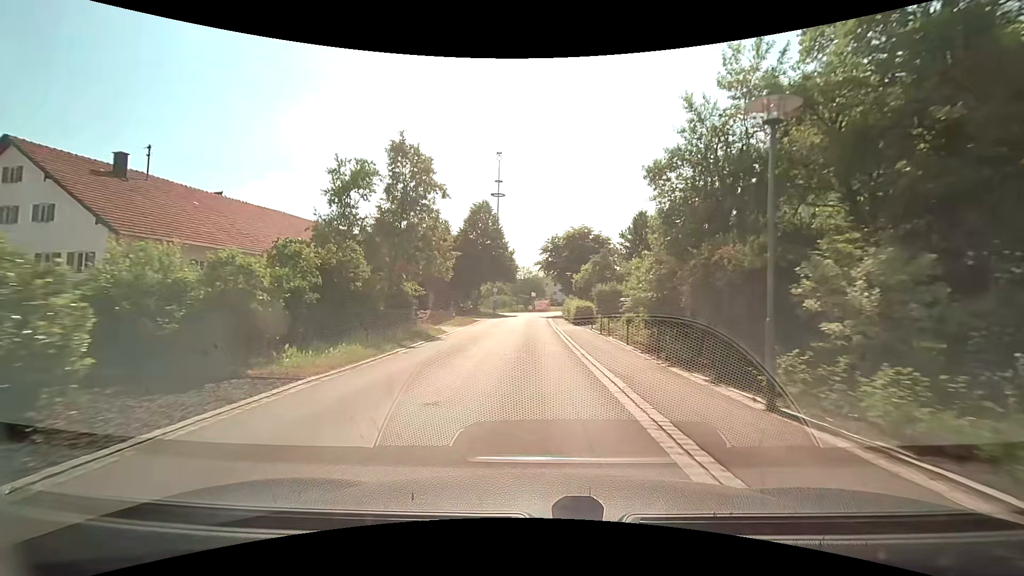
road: tertiary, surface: asphalt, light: Day
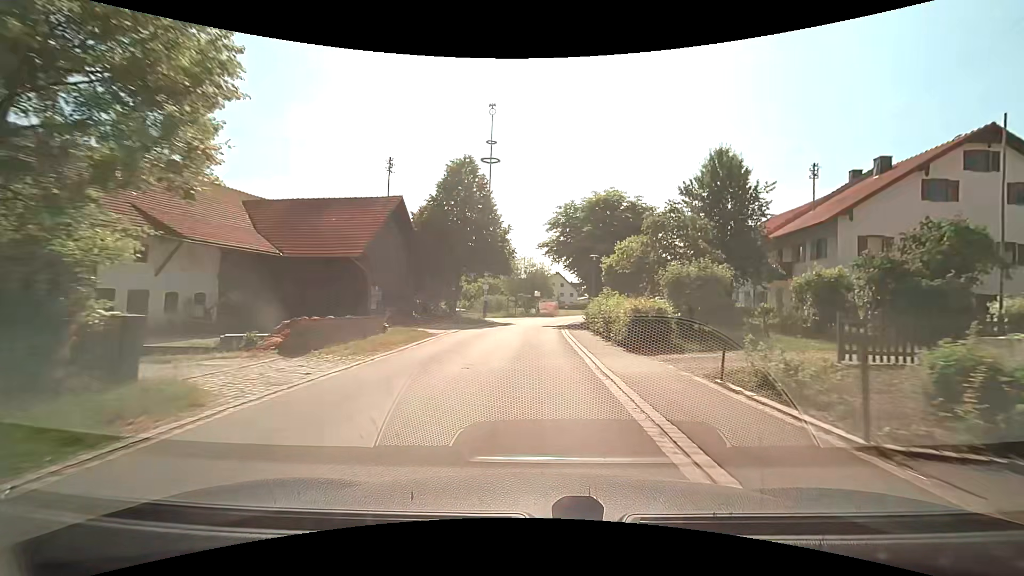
(-0.2, +18.9) m; -1°
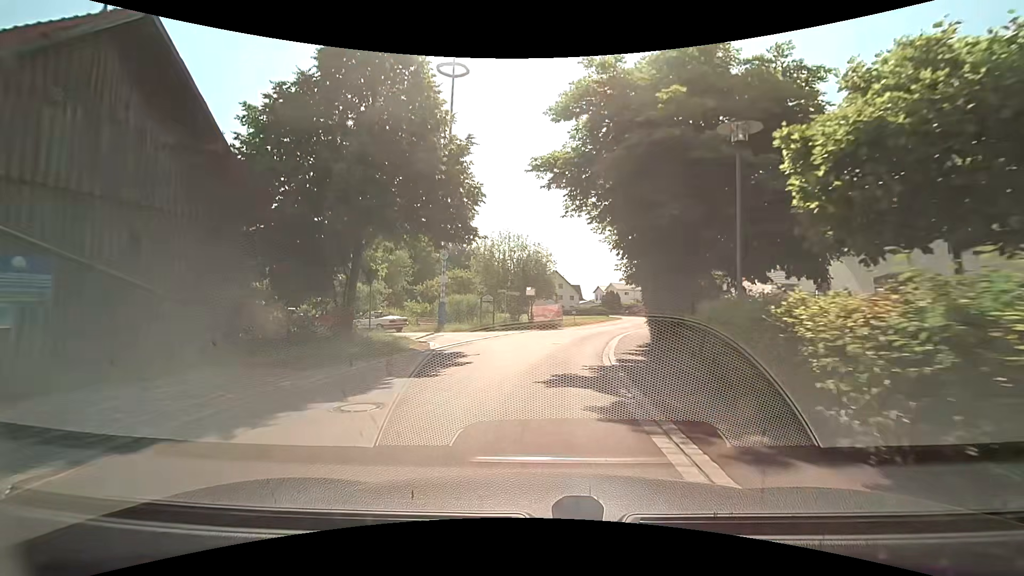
(+0.1, +22.3) m; 0°
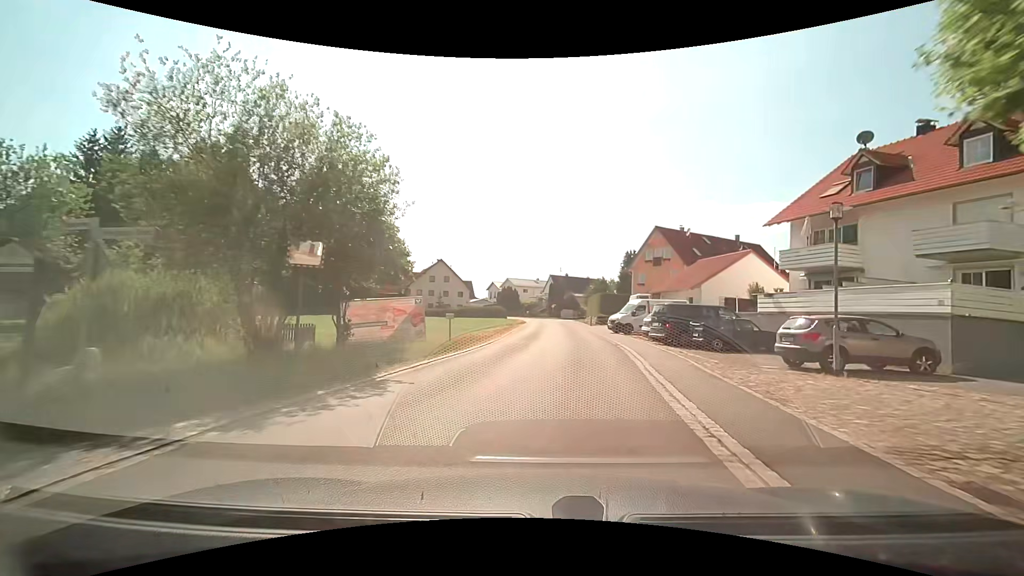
(+2.3, +25.5) m; +12°
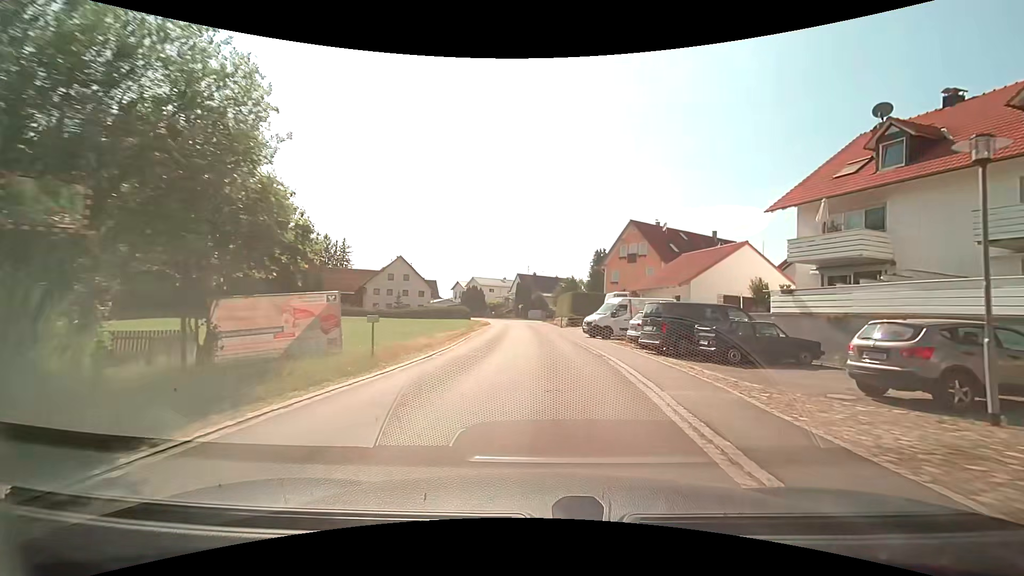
(+0.2, +5.6) m; +3°
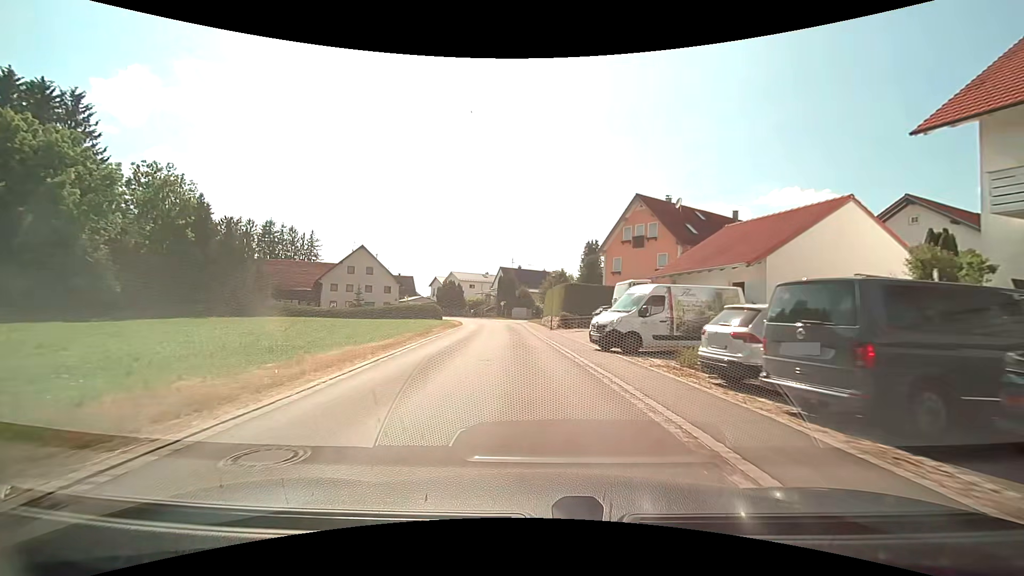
(+0.5, +12.0) m; +2°
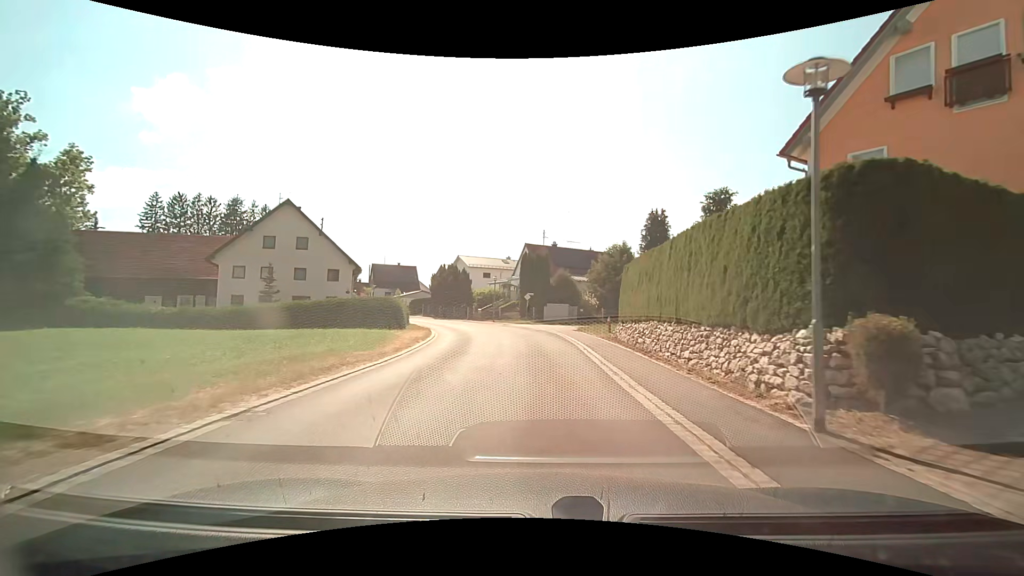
(-1.5, +31.4) m; -3°
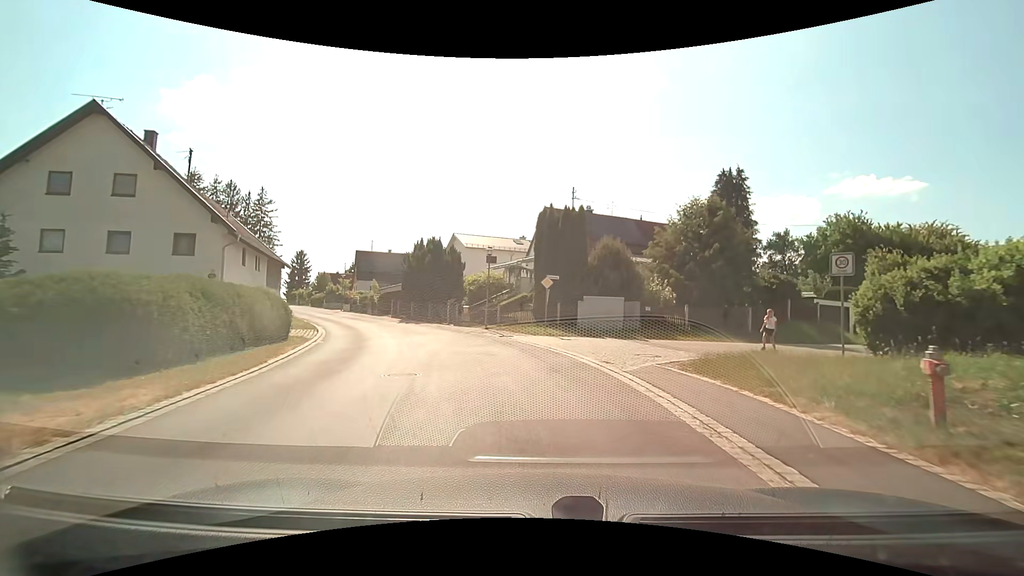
(-0.3, +21.0) m; -3°
